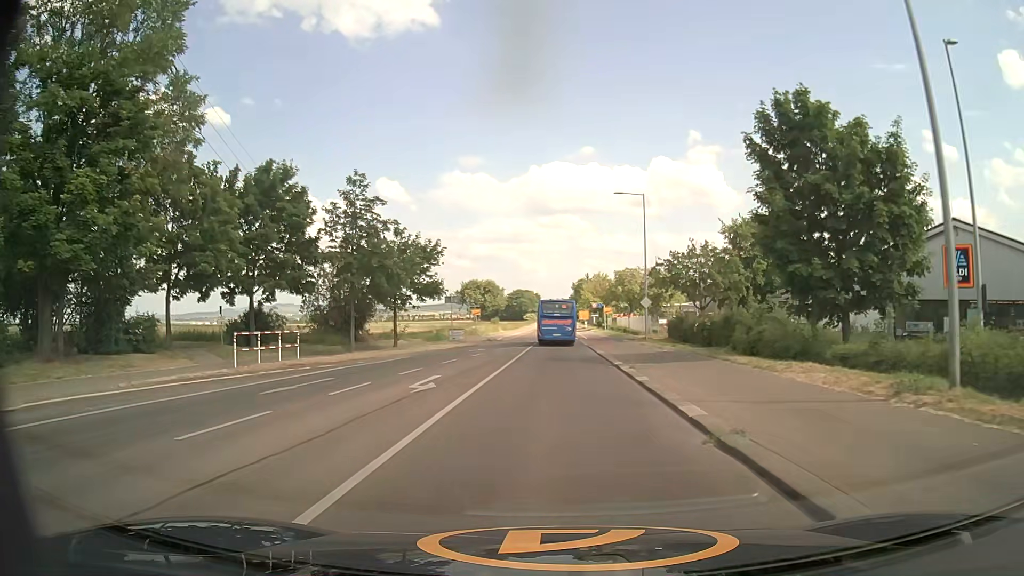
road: secondary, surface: asphalt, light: Day
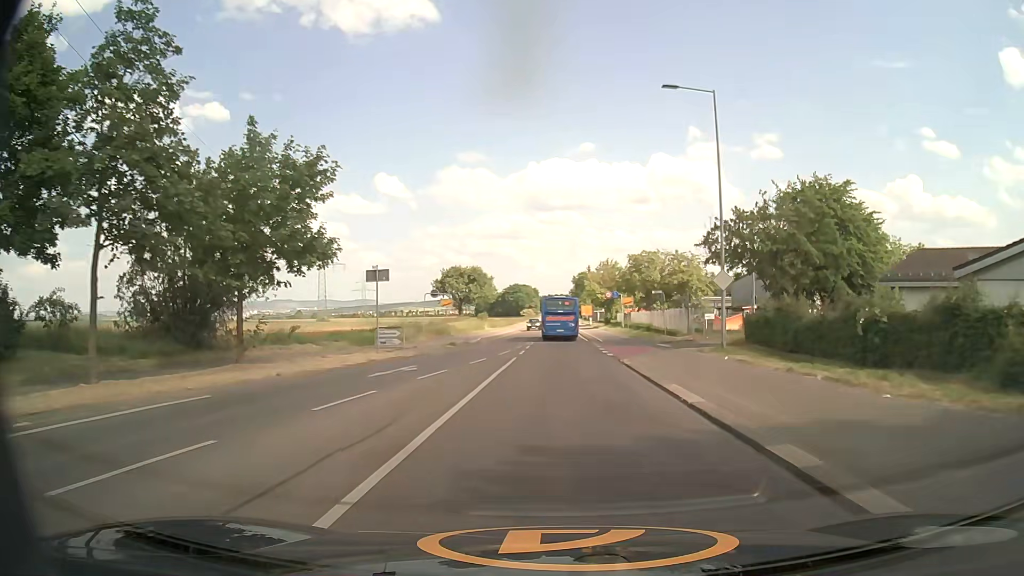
(0.0, +21.5) m; 0°
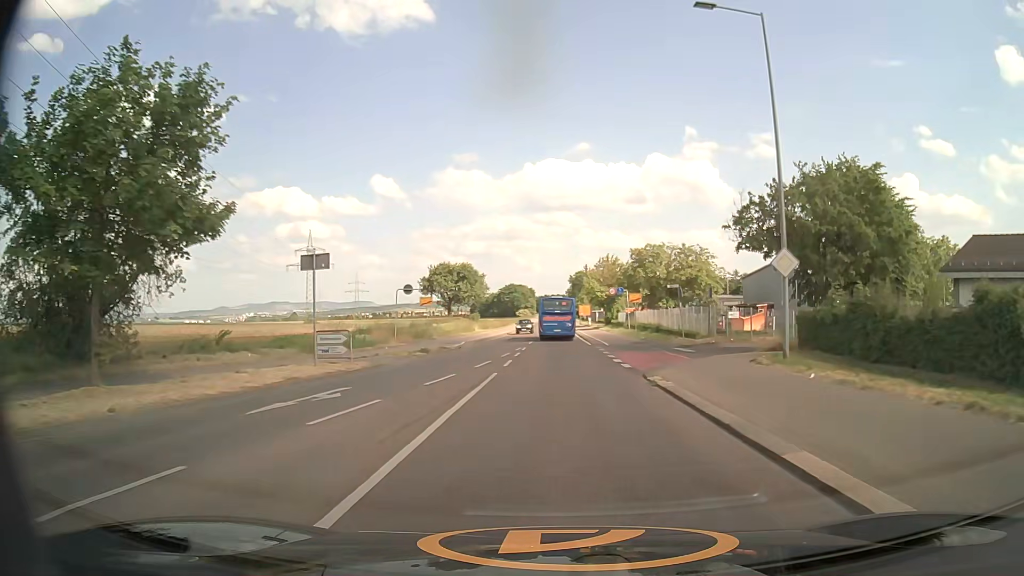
(0.0, +7.5) m; 0°
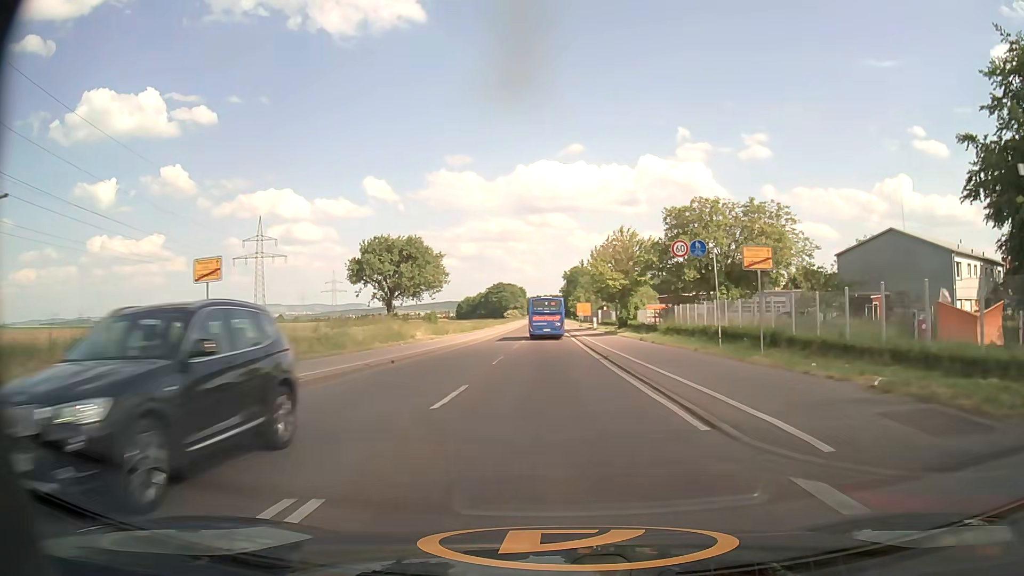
(+0.1, +31.4) m; 0°
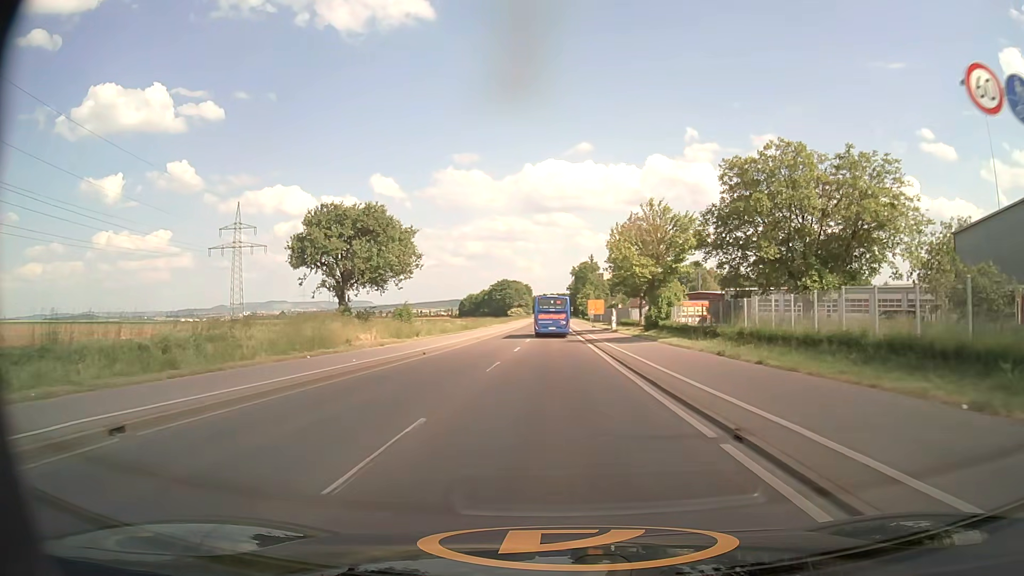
(0.0, +16.8) m; 0°
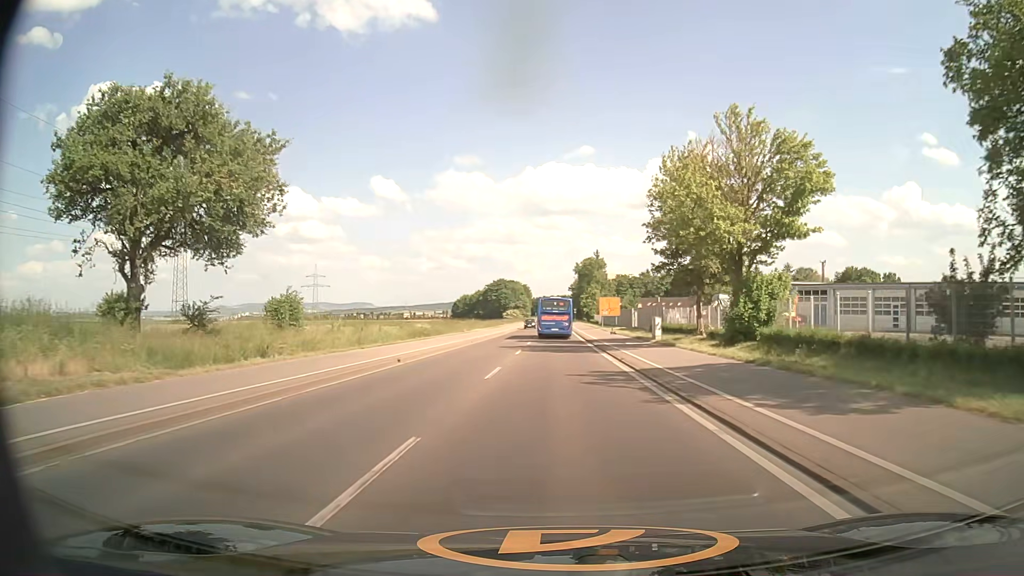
(-0.1, +26.1) m; 0°
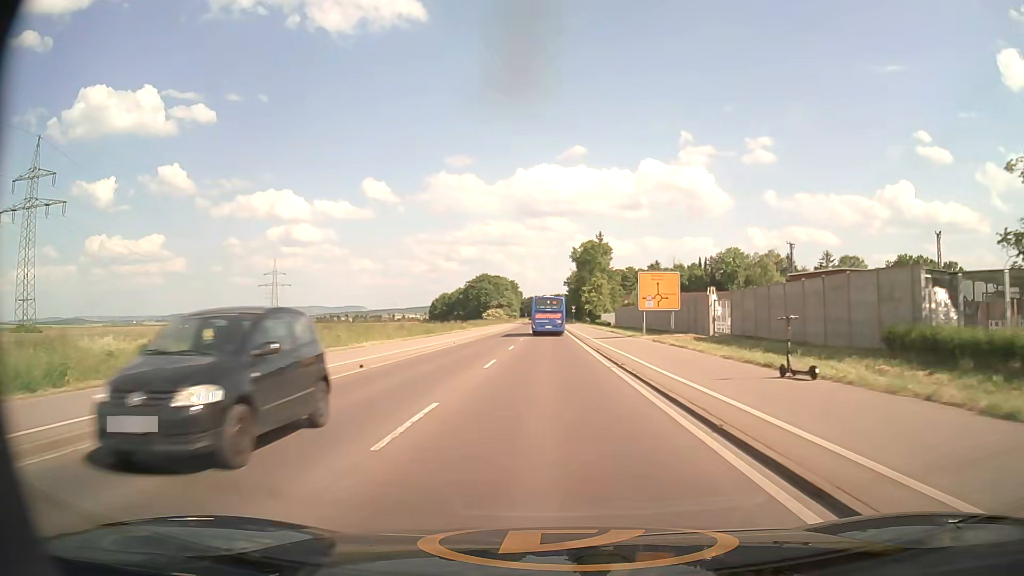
(+0.4, +44.7) m; +1°
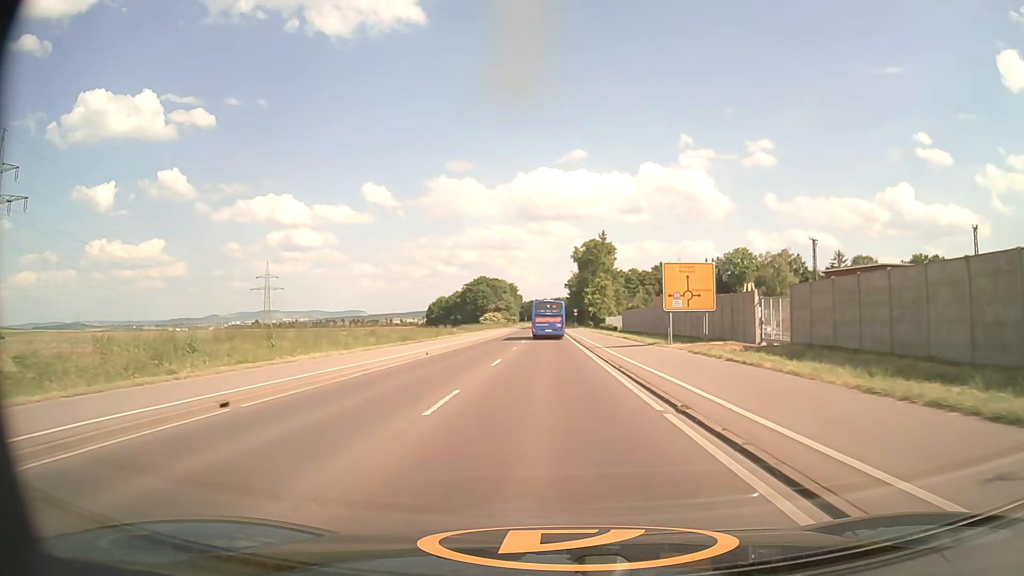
(0.0, +9.1) m; 0°
(0, +10) (0, +20) (0, +30) (0, +40) (0, +50) (0, +60) (0, +70) (0, +80) (0, +90) (0, +100) m
